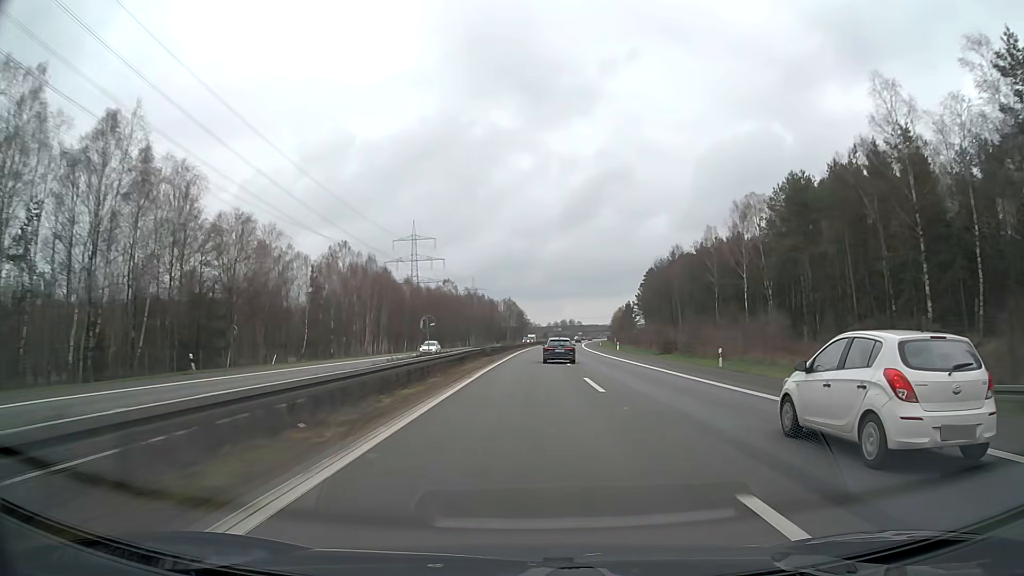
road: motorway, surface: asphalt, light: Day
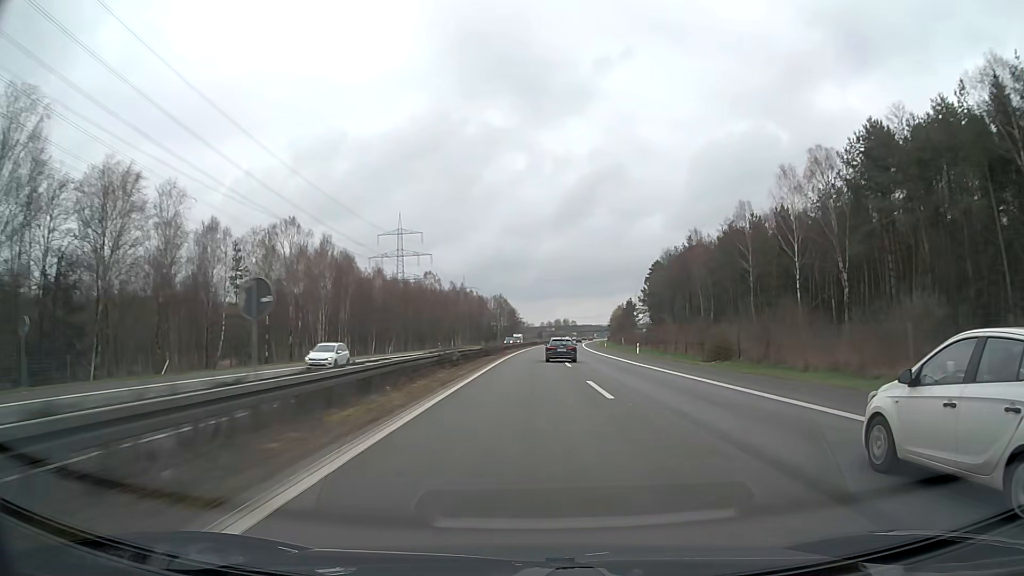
(+0.1, +20.2) m; +1°
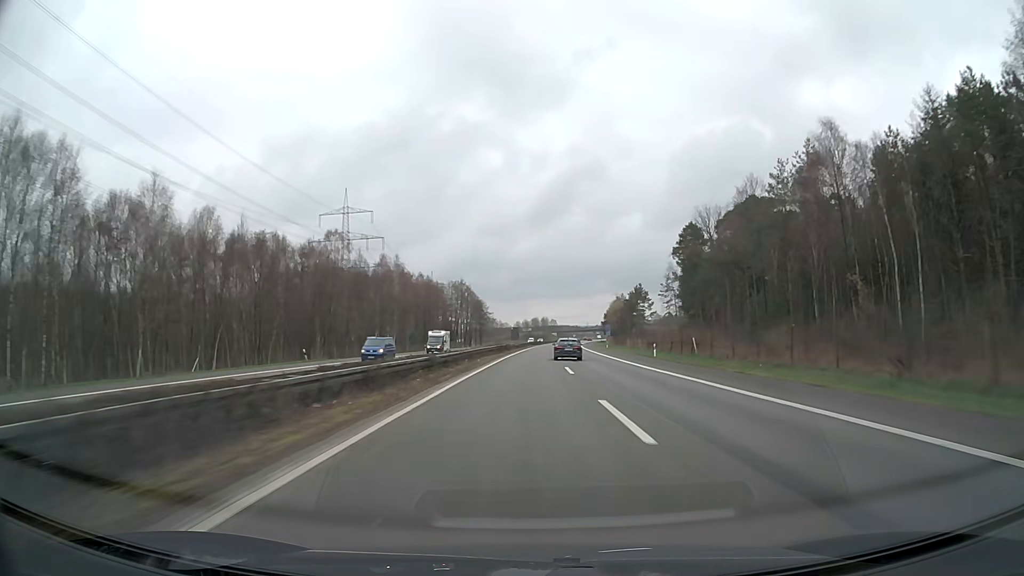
(+1.2, +60.8) m; +2°
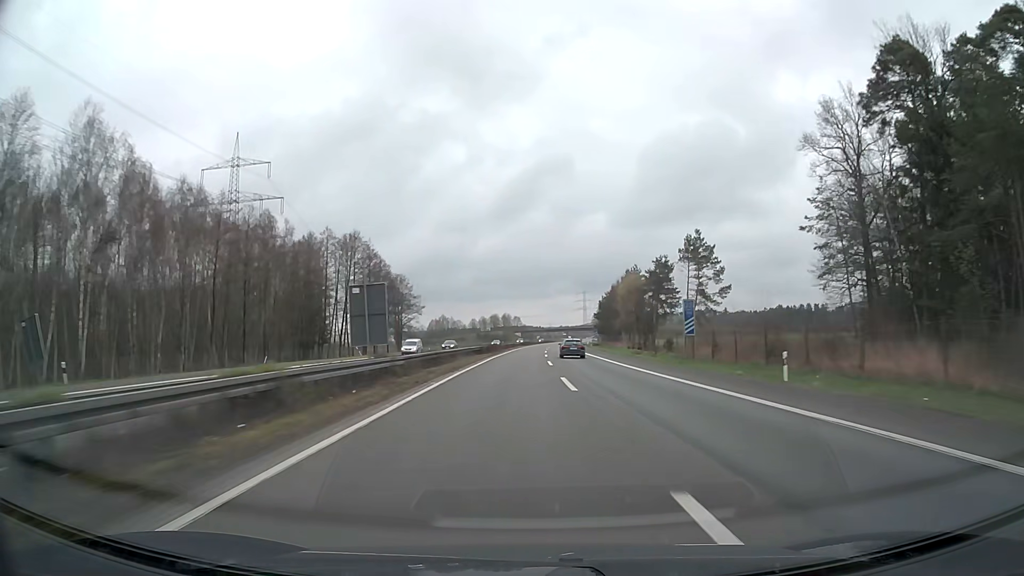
(+2.0, +81.3) m; +3°
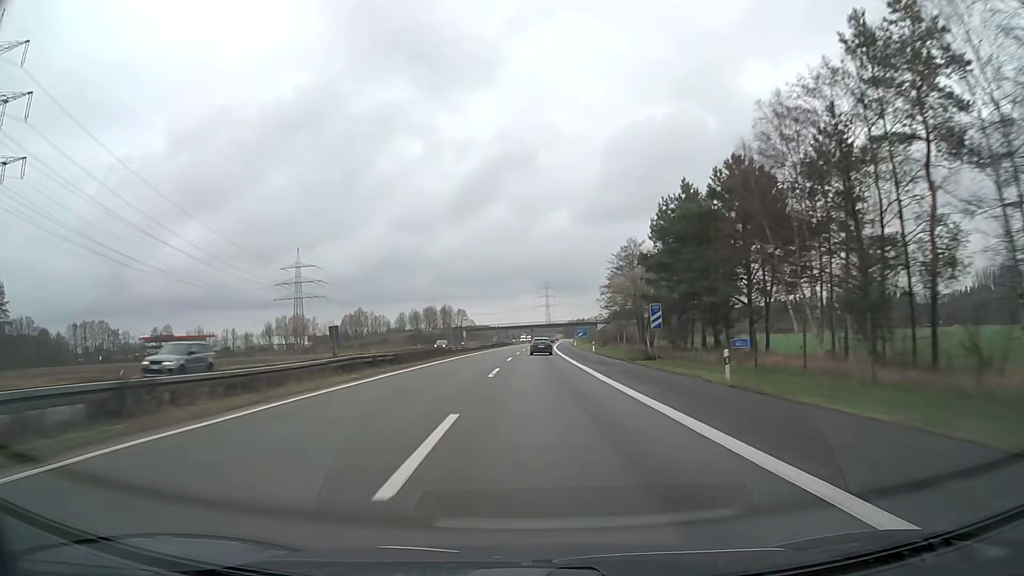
(+4.5, +102.3) m; +4°
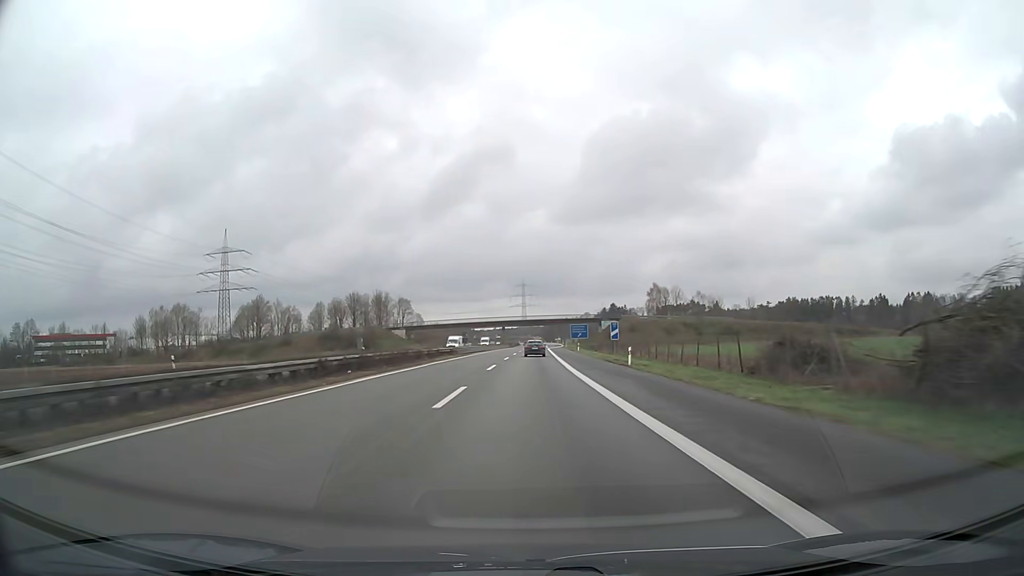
(+1.2, +82.3) m; +2°
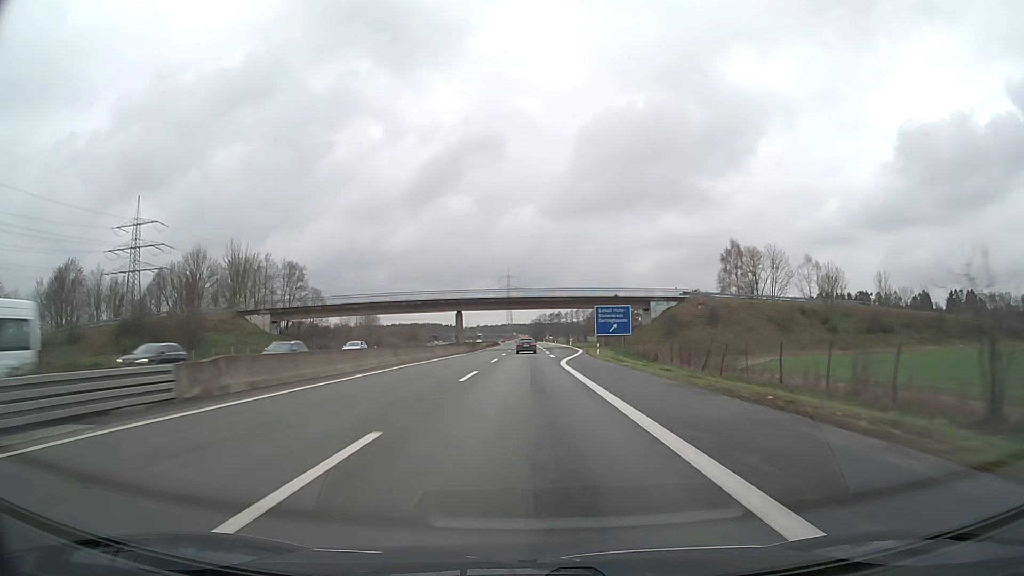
(+0.9, +82.4) m; +1°
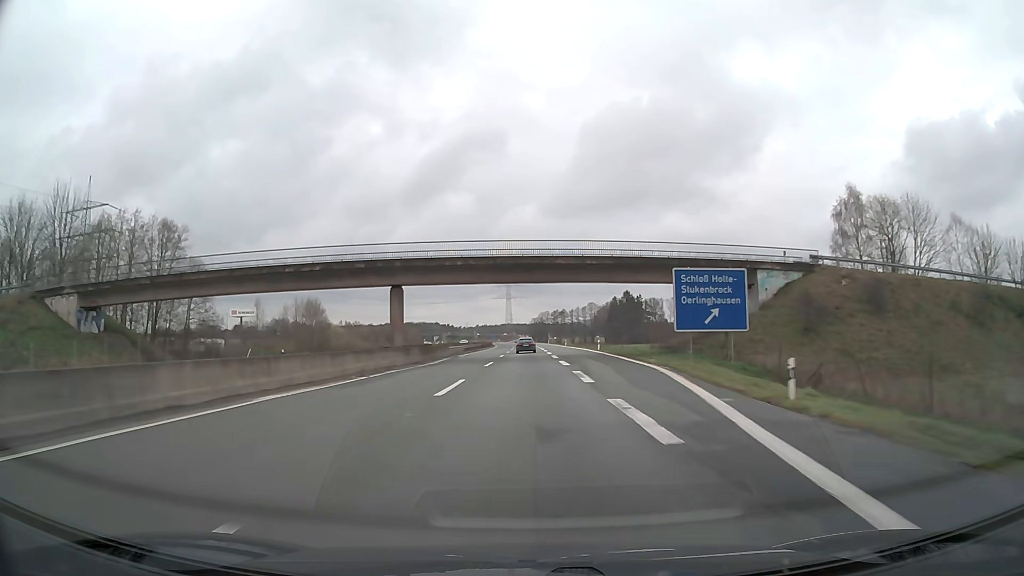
(0.0, +41.2) m; 0°
(0, +10) (0, +20) (0, +30) (0, +40) (0, +50) (0, +60) (0, +70) (0, +80) (0, +90) (0, +100) m
